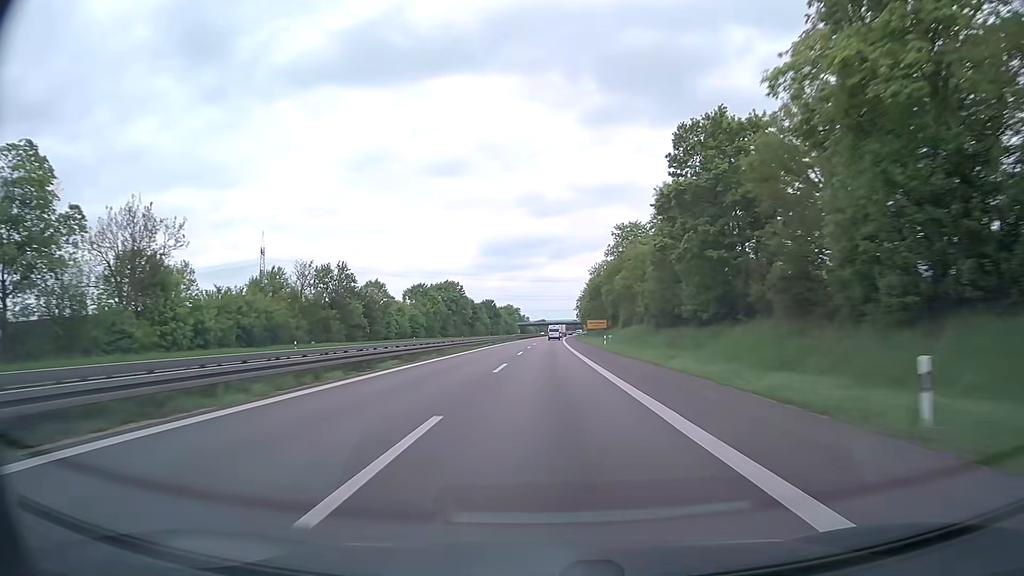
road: trunk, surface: asphalt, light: Day
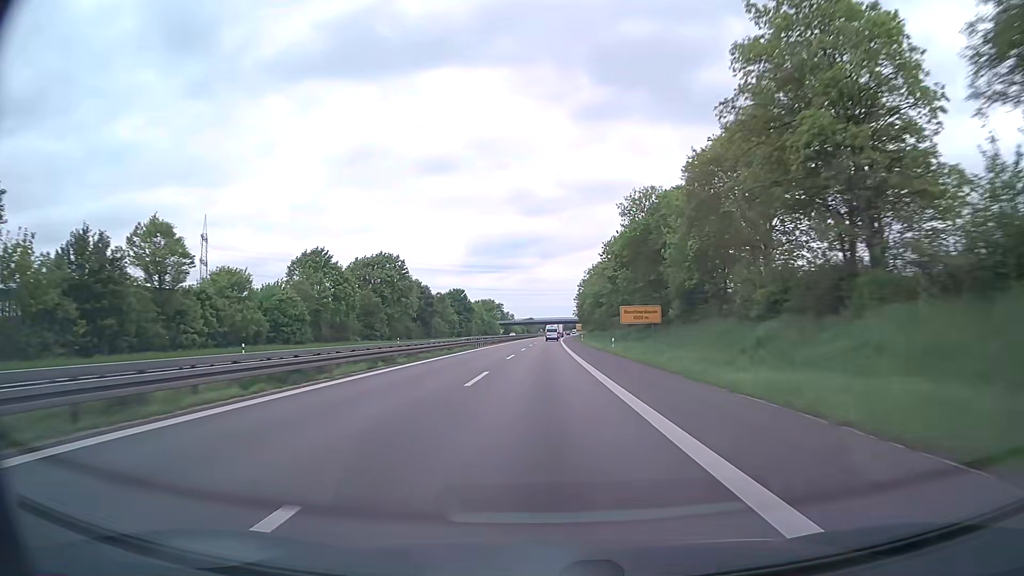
(+0.4, +59.9) m; +1°
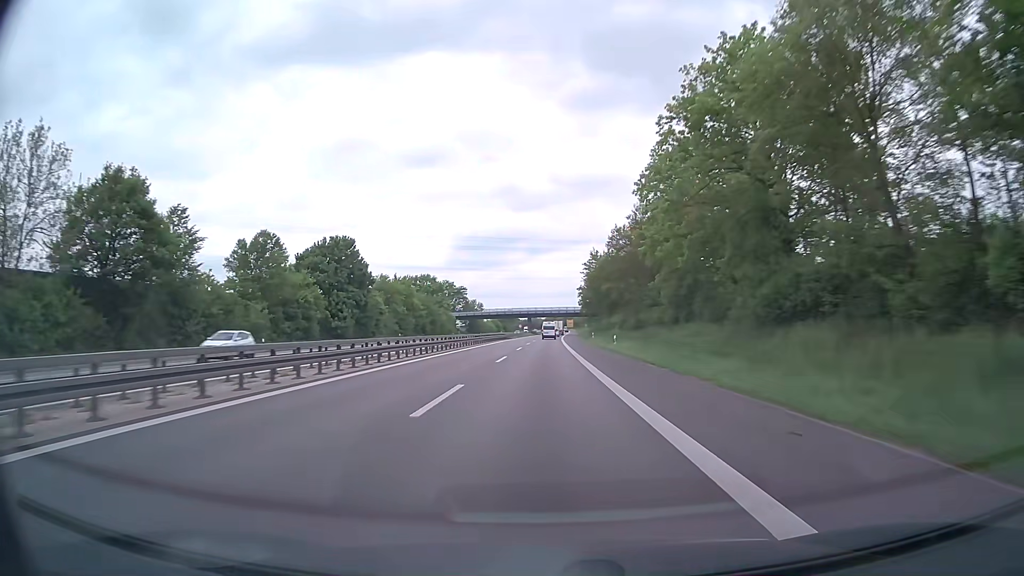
(+0.8, +96.6) m; +1°
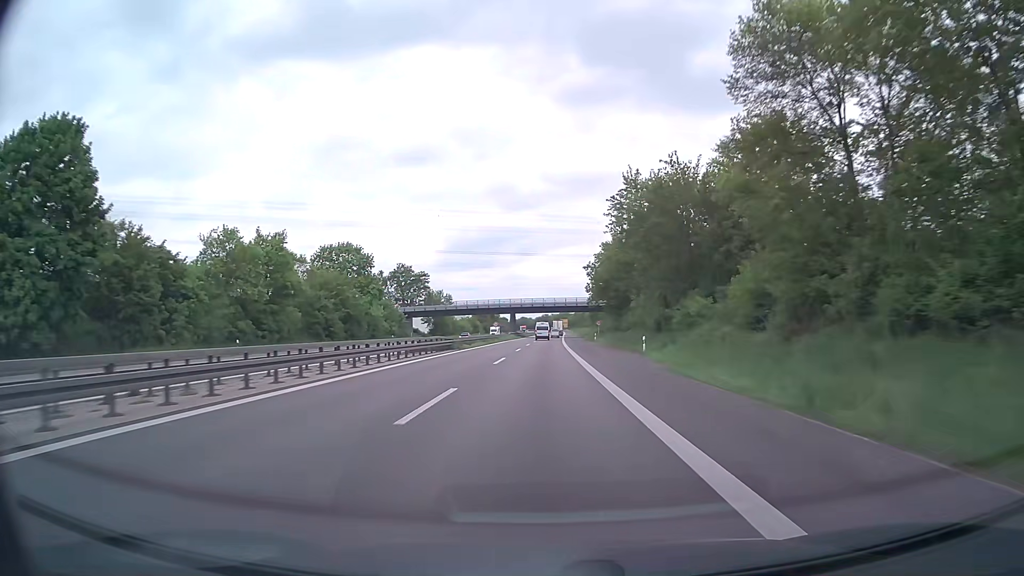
(+0.4, +54.8) m; +1°
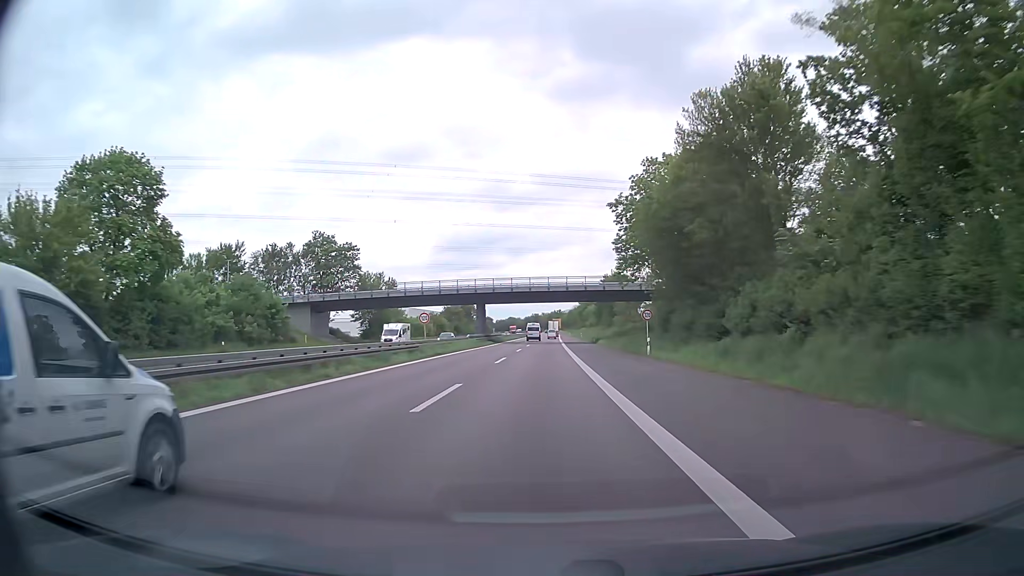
(+0.4, +52.4) m; +1°
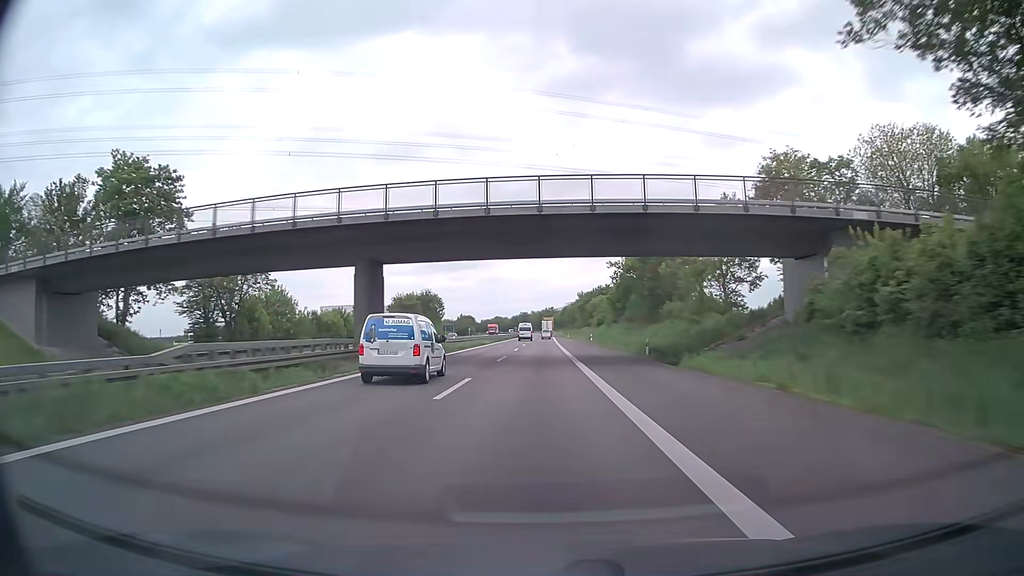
(+0.3, +51.9) m; +1°
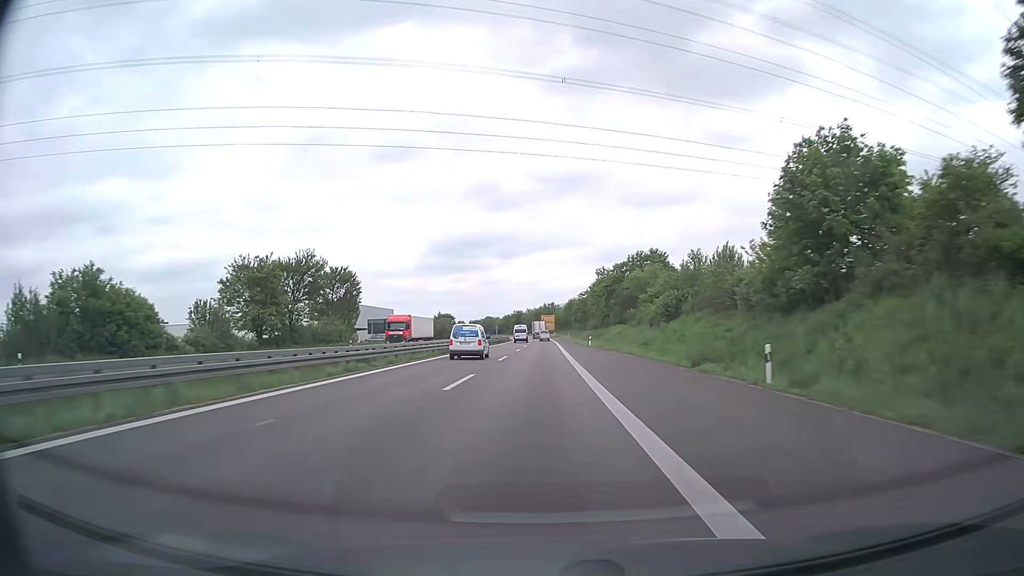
(+0.4, +70.0) m; 0°
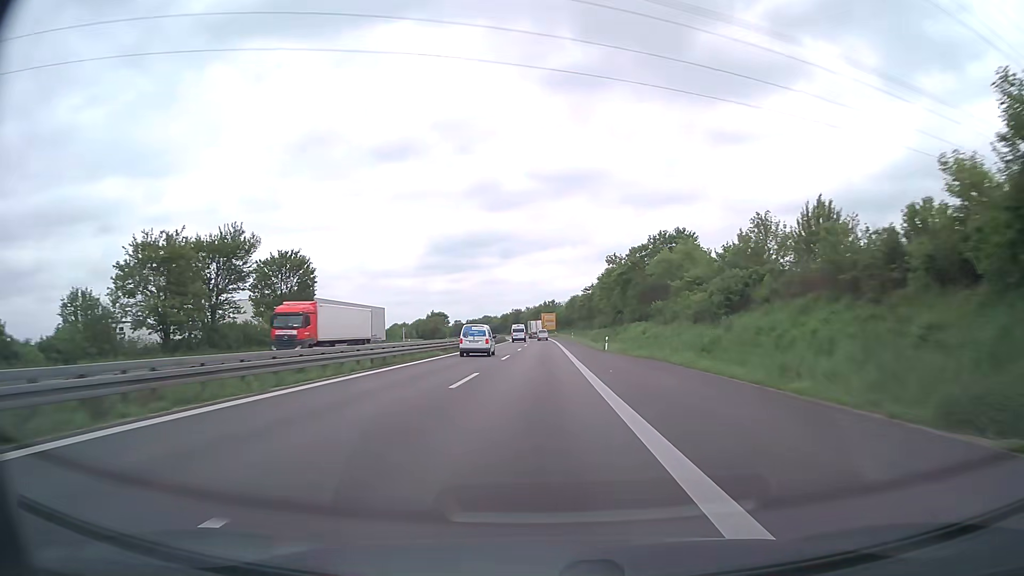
(+0.1, +17.6) m; 0°
(0, +10) (0, +20) (0, +30) (0, +40) (0, +50) (0, +60) (0, +70) (0, +80) (0, +90) (-1, +100) m
